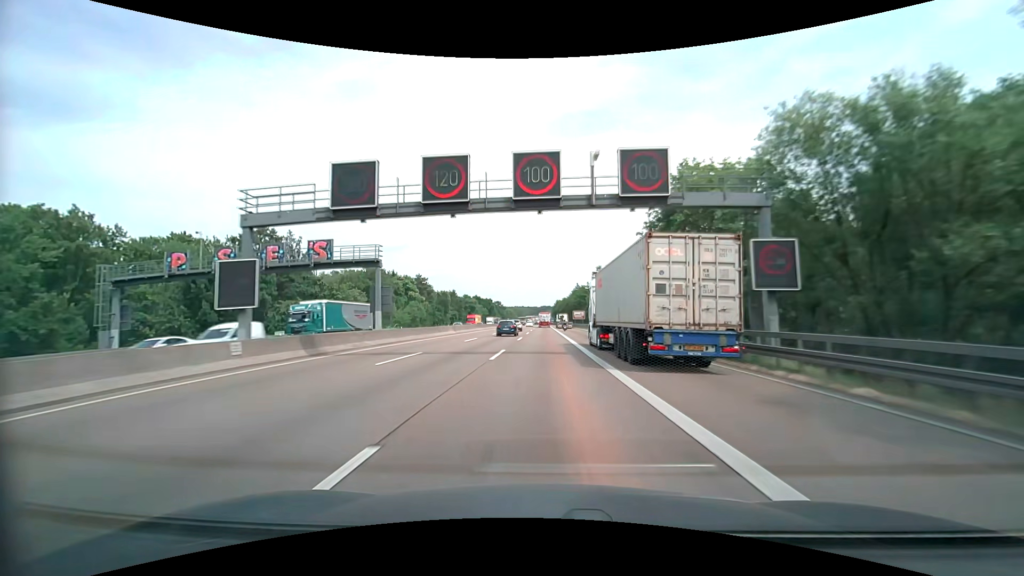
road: motorway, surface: asphalt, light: Day
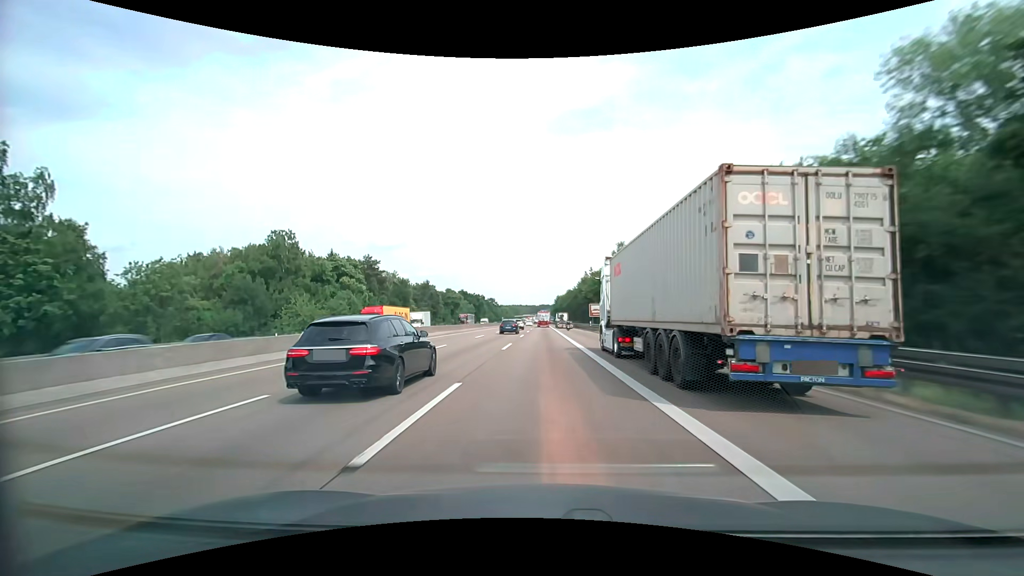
(0.0, +48.3) m; 0°
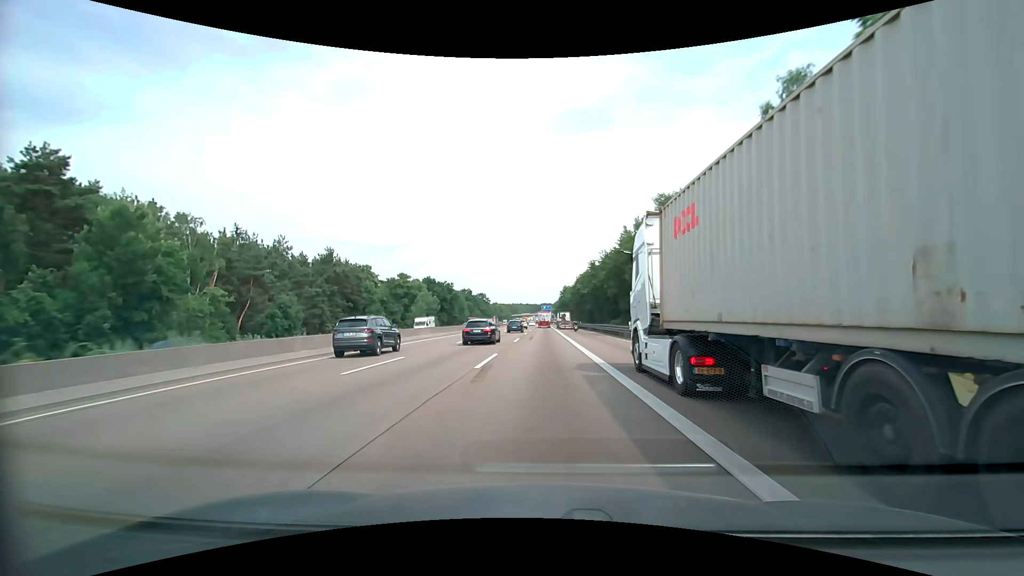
(0.0, +80.0) m; 0°
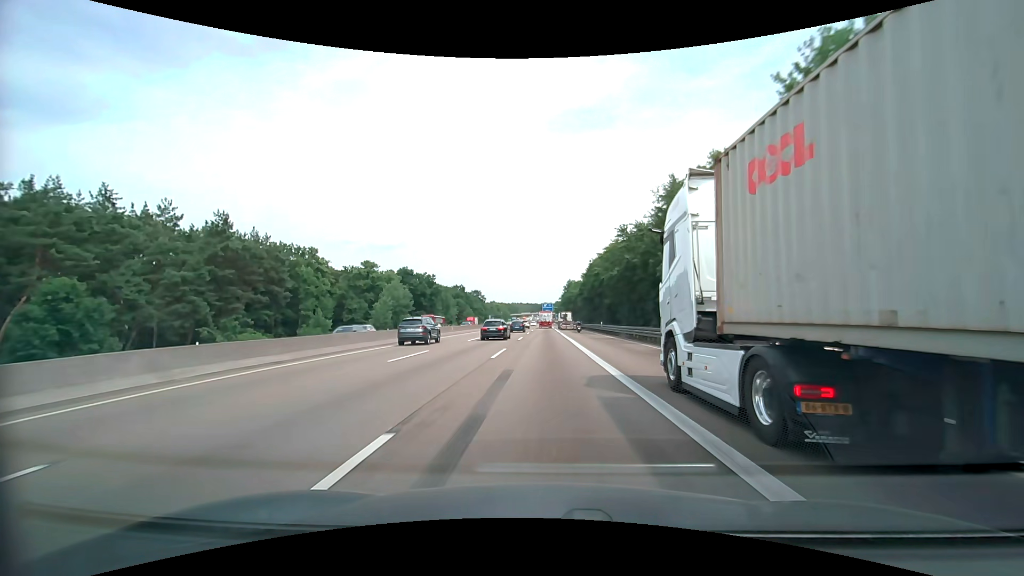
(-0.1, +31.9) m; 0°
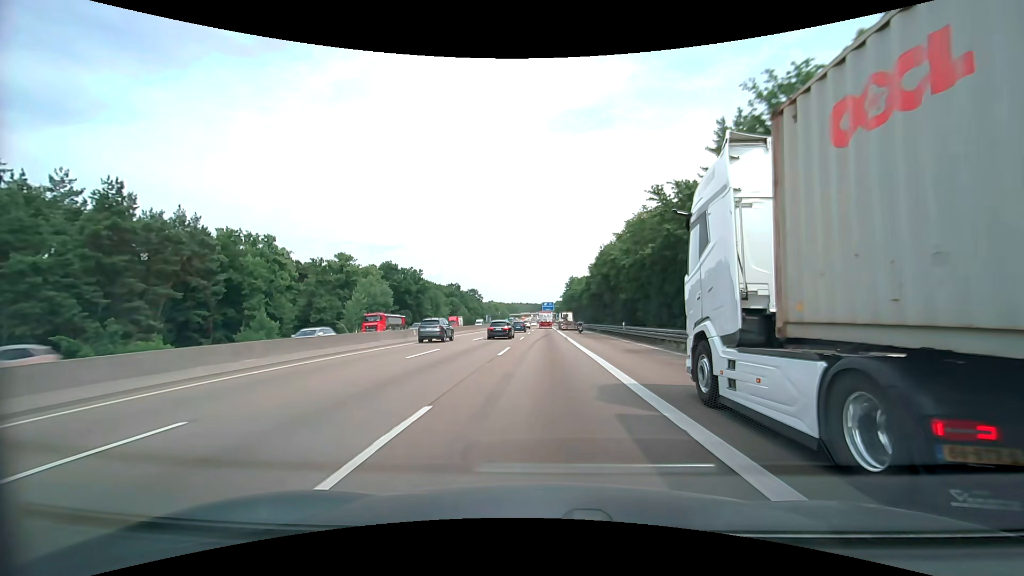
(0.0, +15.9) m; 0°
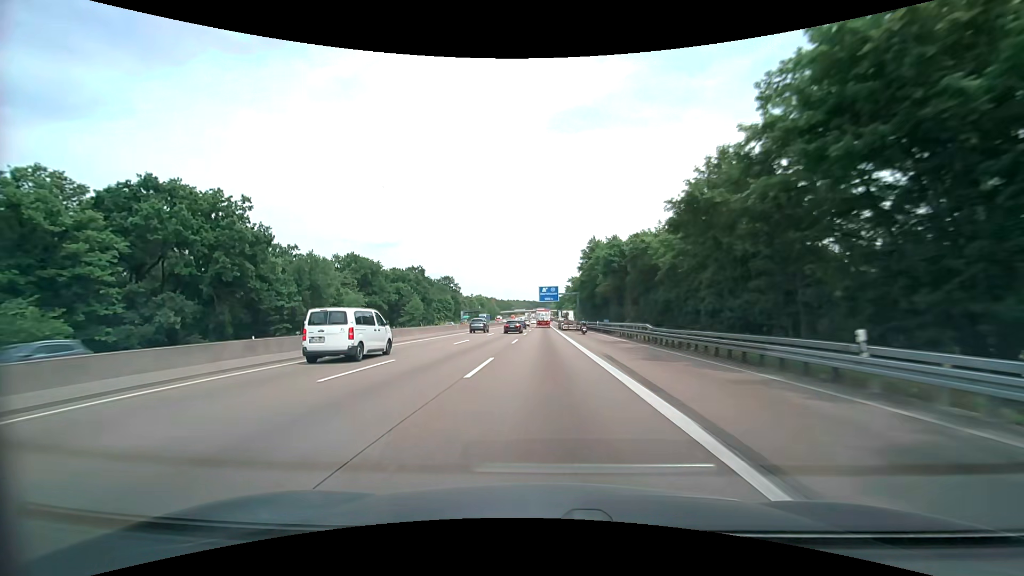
(+0.2, +79.4) m; 0°
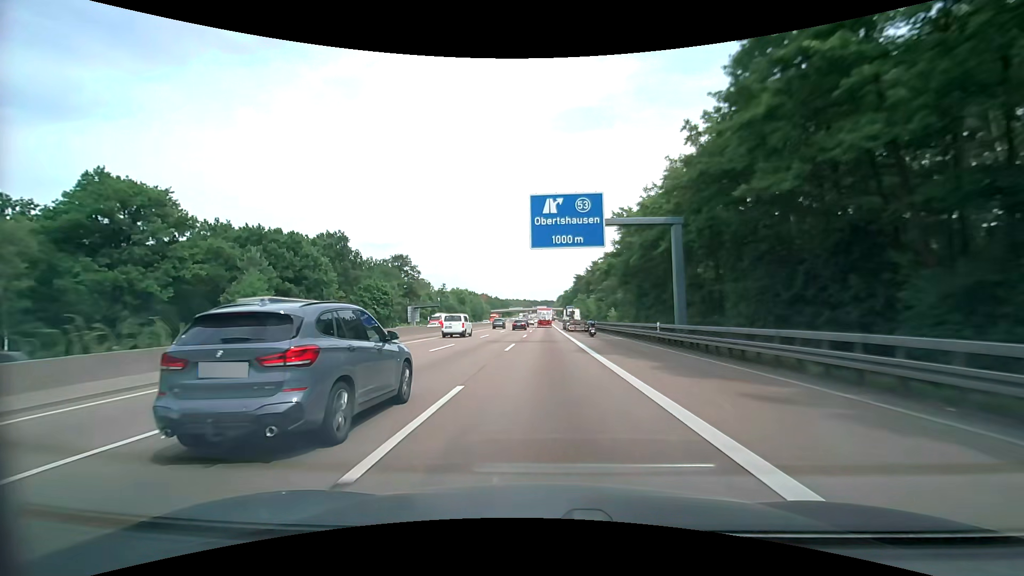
(-0.1, +79.1) m; 0°
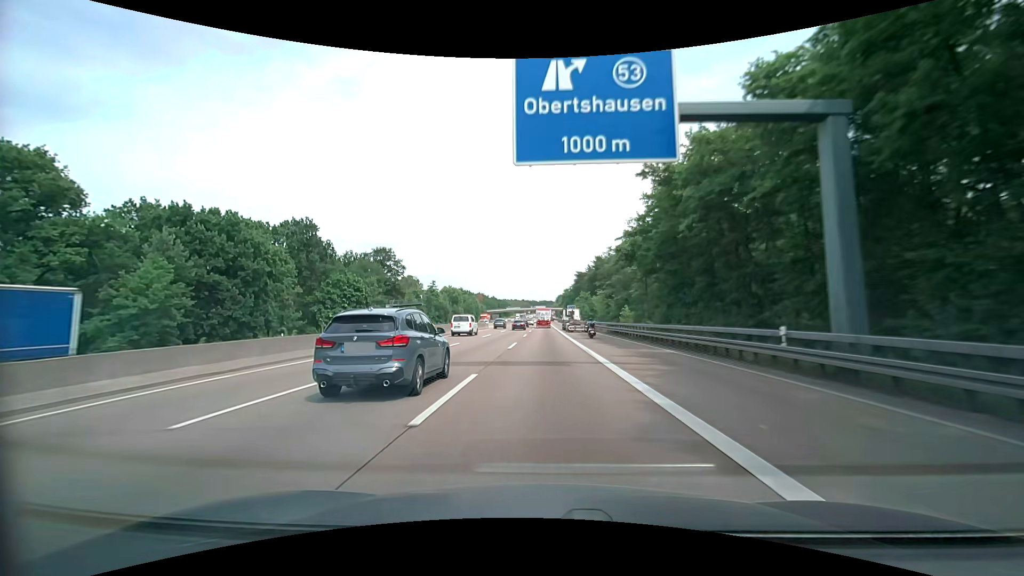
(0.0, +15.7) m; 0°
